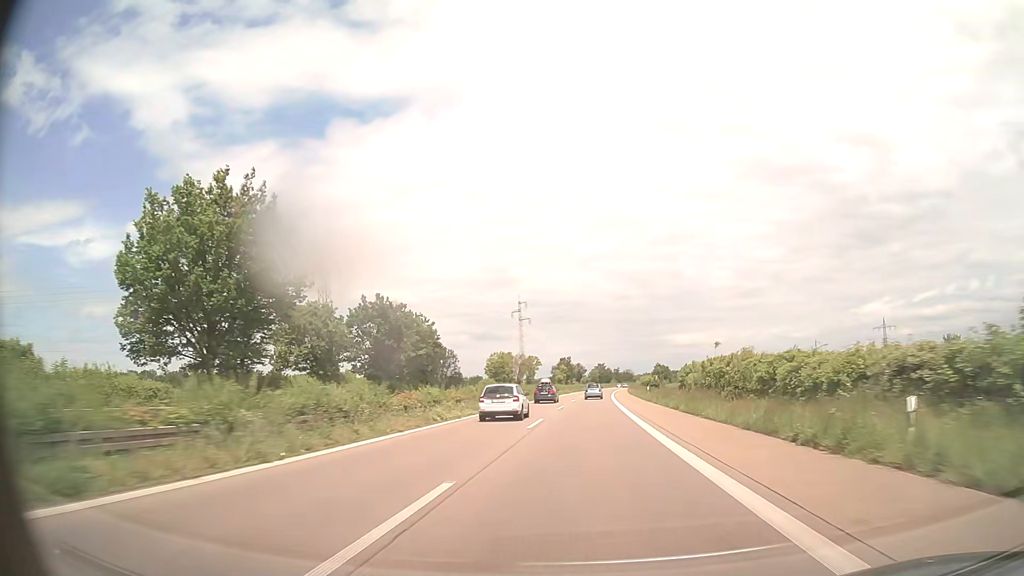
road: trunk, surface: asphalt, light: Day
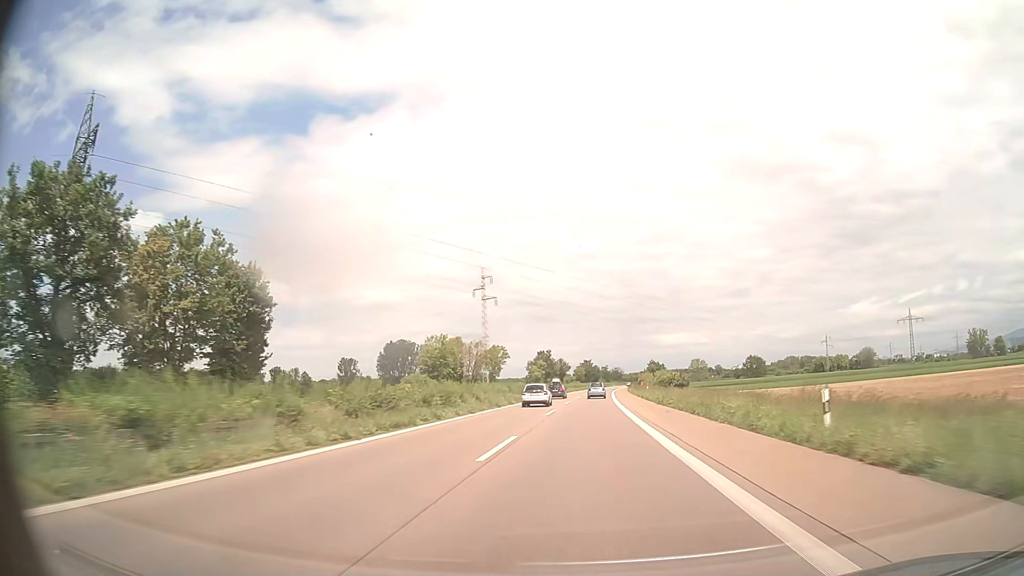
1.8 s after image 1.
(+0.5, +45.4) m; +1°
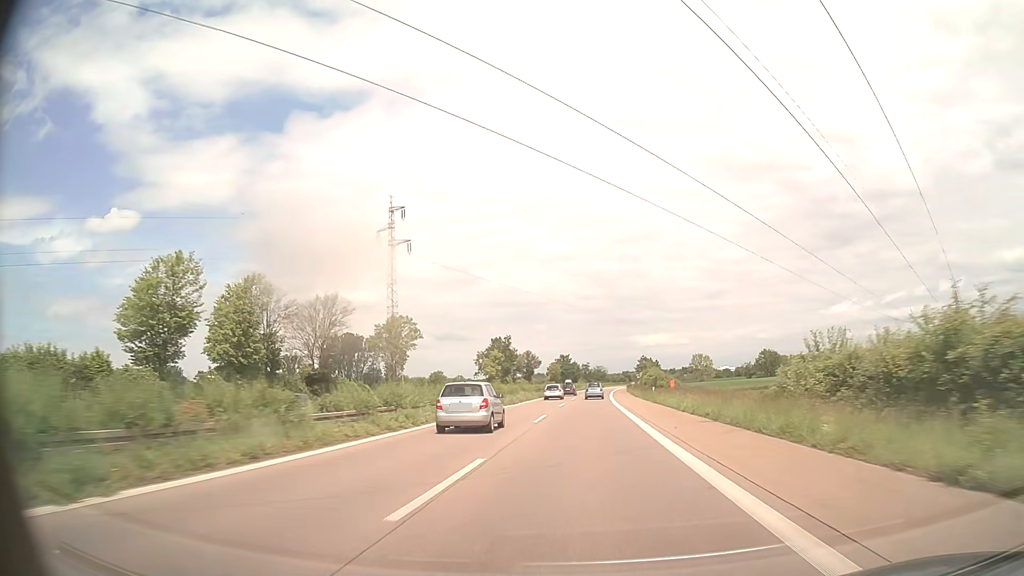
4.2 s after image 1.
(+0.9, +60.0) m; +2°
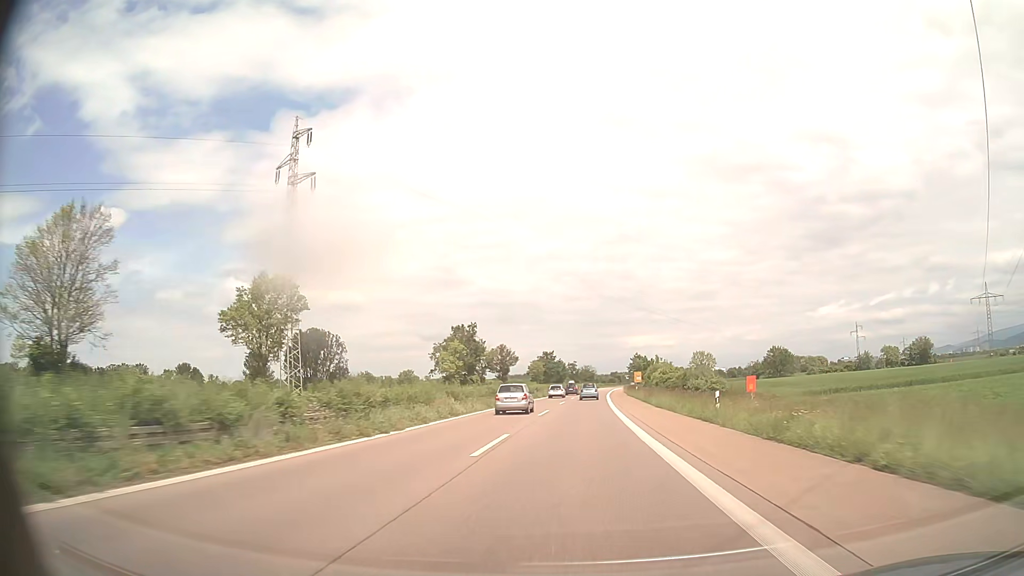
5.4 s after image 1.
(+0.3, +29.9) m; +1°
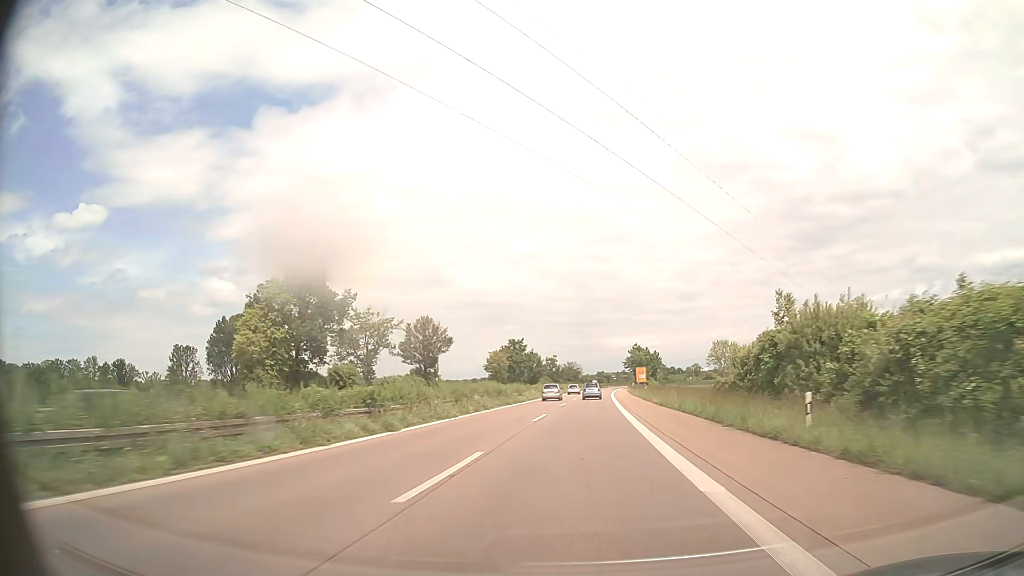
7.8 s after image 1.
(+0.6, +59.6) m; +1°
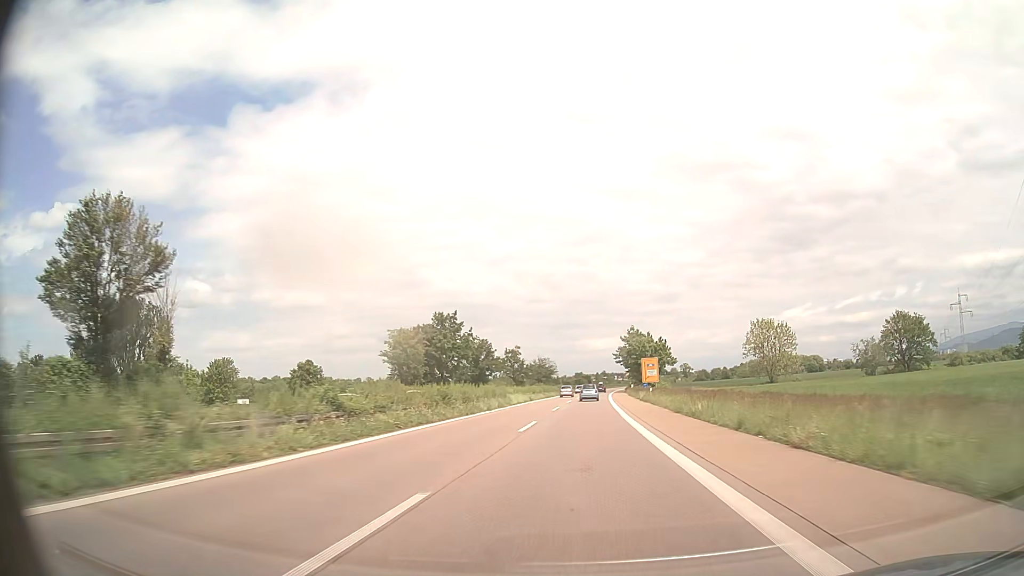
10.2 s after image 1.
(+0.9, +59.3) m; +2°
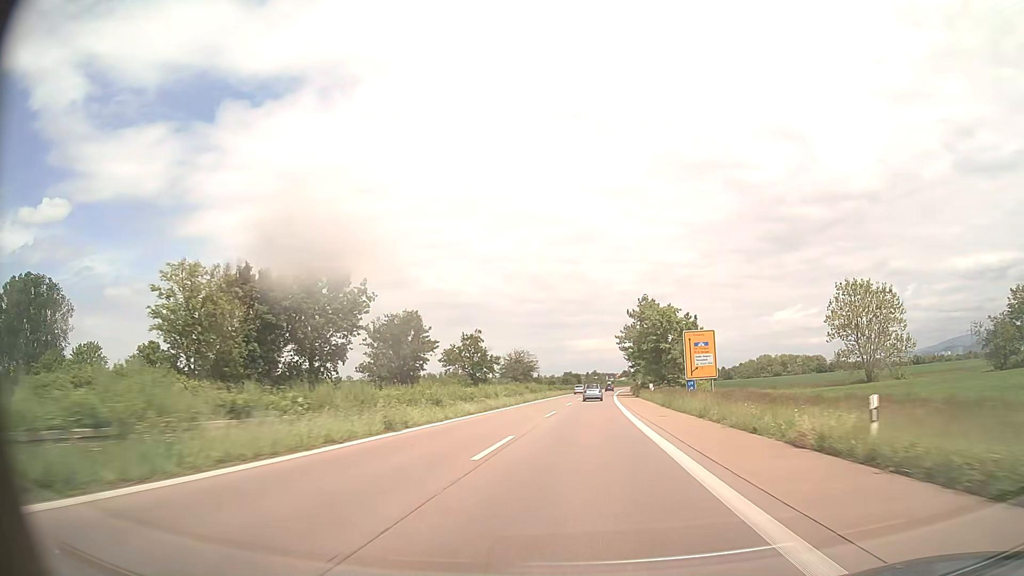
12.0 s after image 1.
(+0.4, +44.5) m; +1°
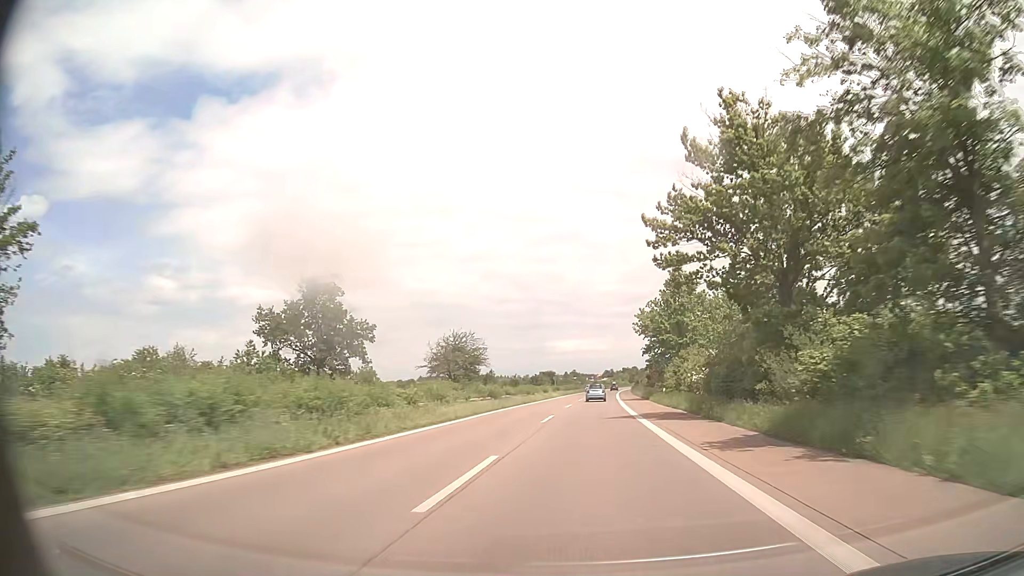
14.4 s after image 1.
(+0.9, +59.6) m; +2°
(0, +10) (0, +20) (0, +30) (0, +40) (+1, +50) (+1, +60) (+1, +70) (+2, +80) (+2, +90) (+3, +100) m
